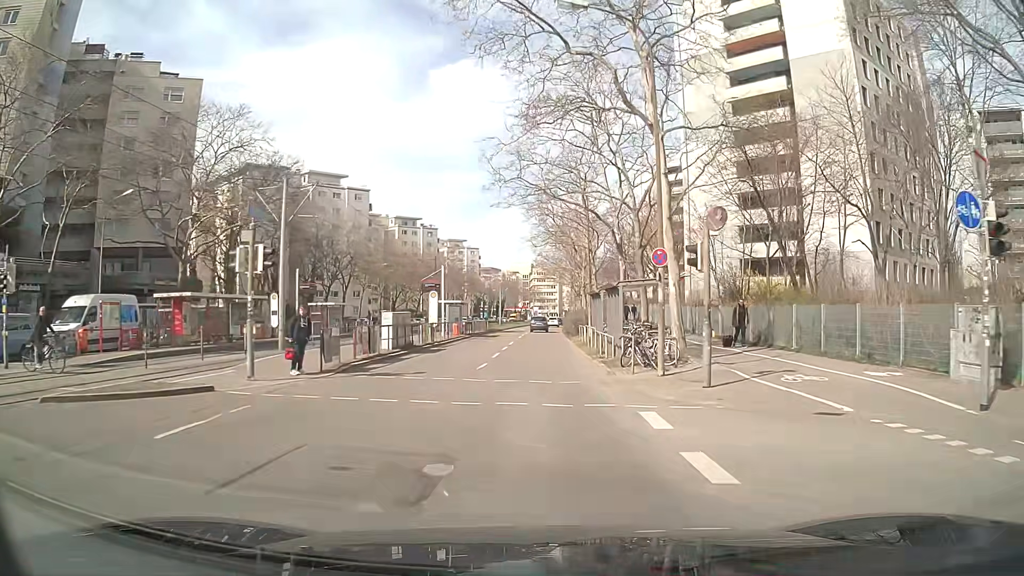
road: tertiary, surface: asphalt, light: Day
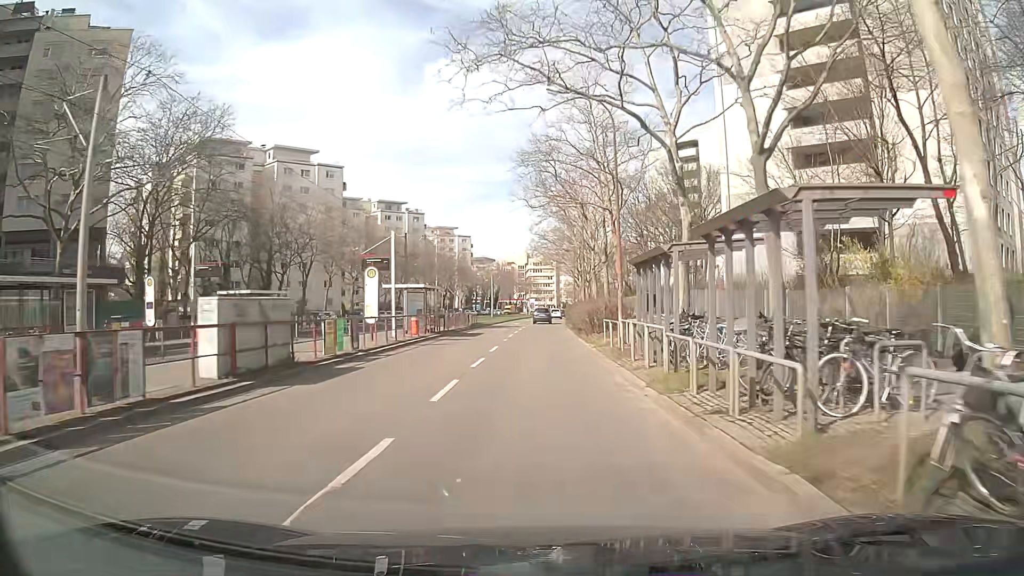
(+0.2, +14.3) m; +1°
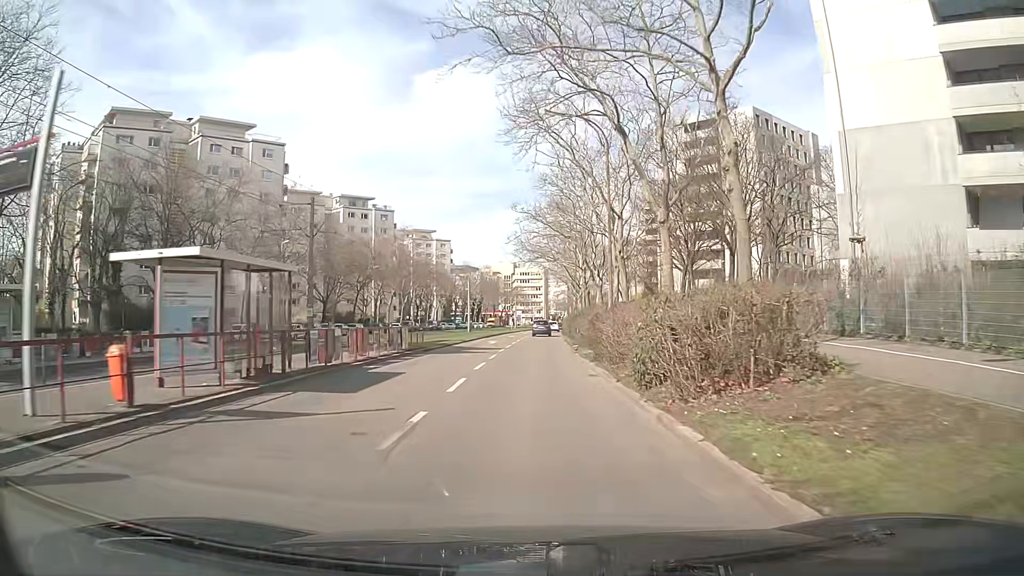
(+0.3, +21.5) m; +2°
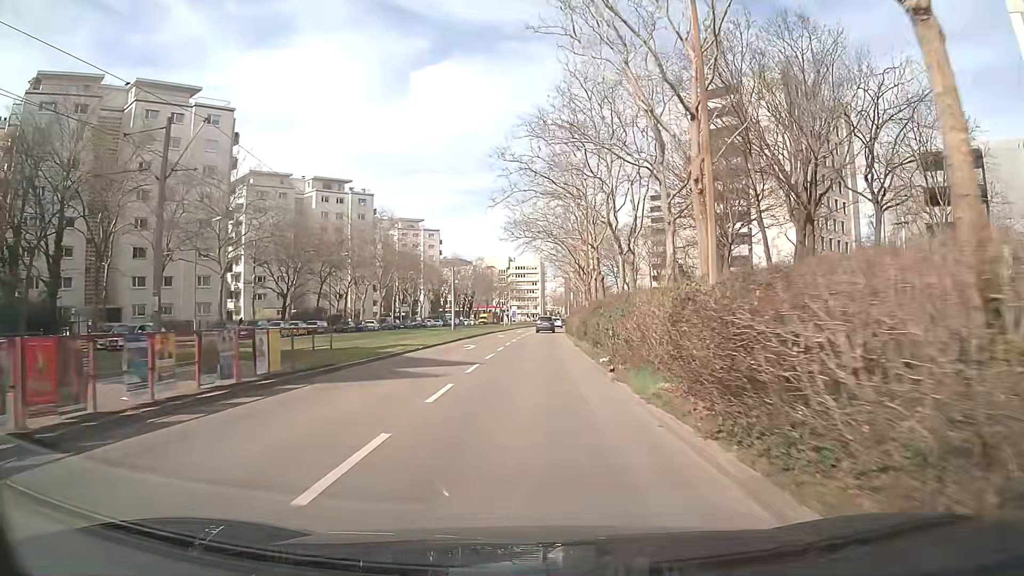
(0.0, +14.5) m; 0°
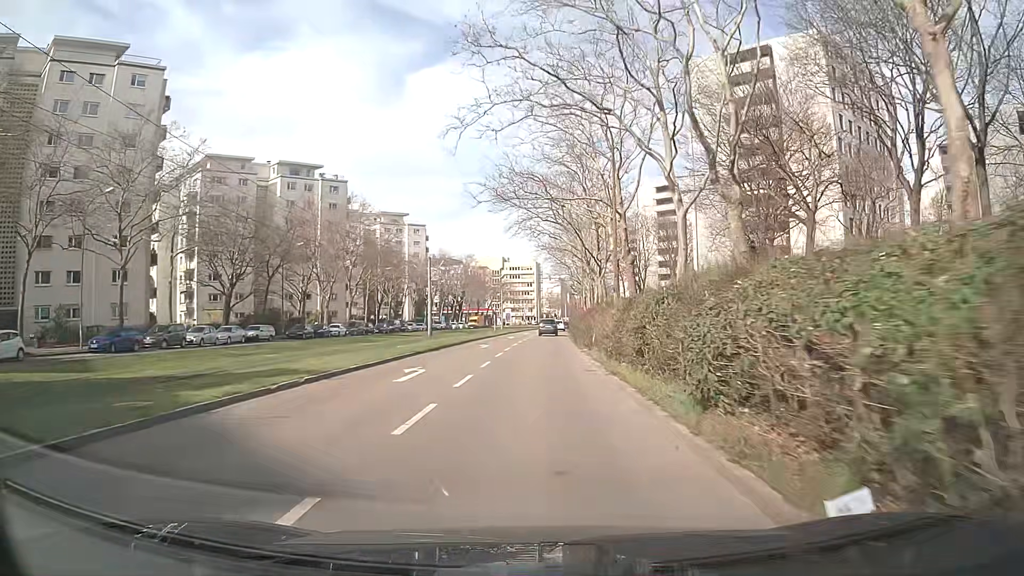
(+0.1, +14.8) m; 0°
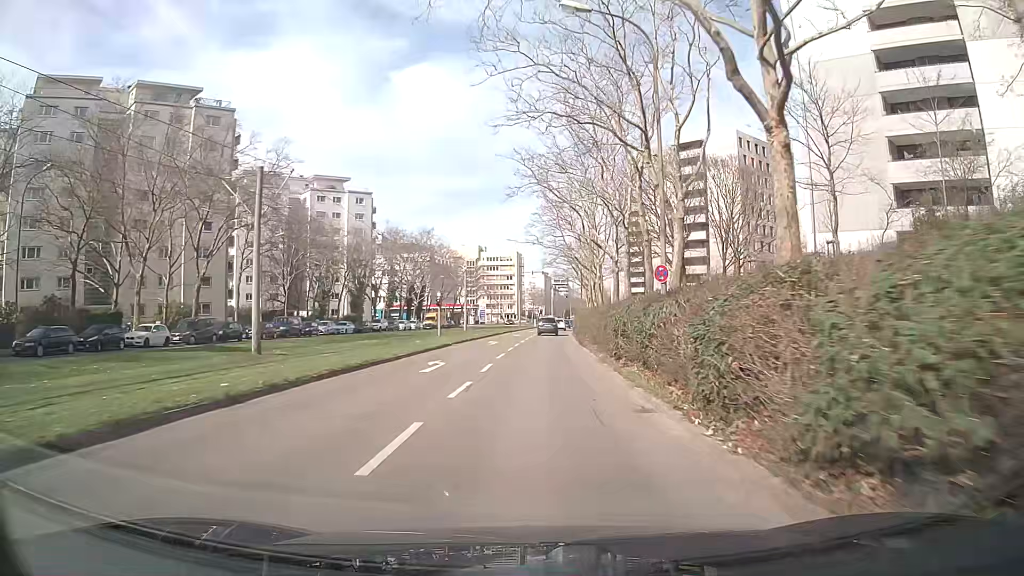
(+0.6, +37.9) m; +2°
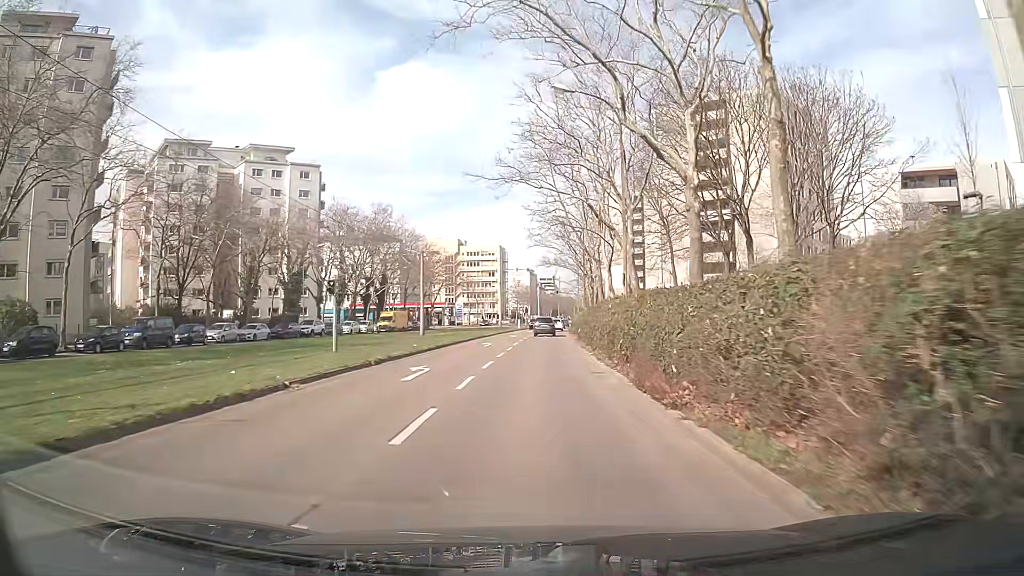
(+0.3, +22.5) m; +1°
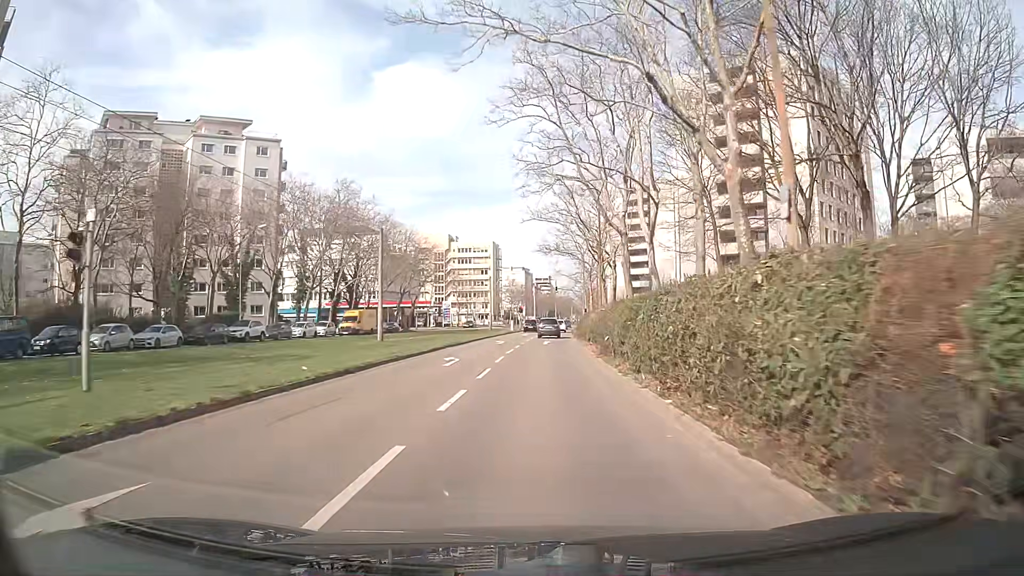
(+0.1, +14.9) m; +1°
(0, +10) (0, +20) (0, +30) (+1, +40) (+1, +50) (+2, +60) (+2, +70) (+3, +80) (+3, +90) (+4, +100) m
